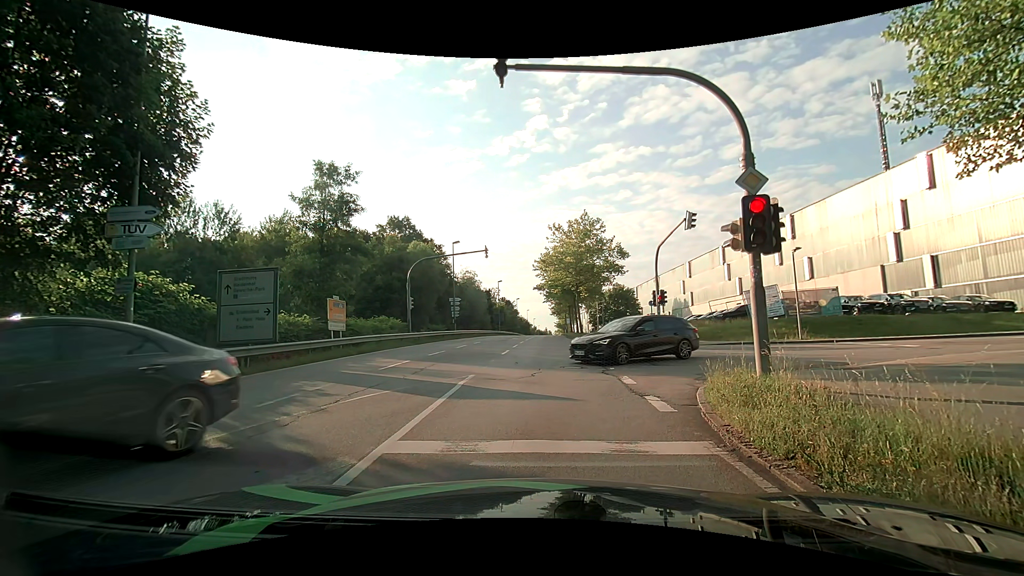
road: secondary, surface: asphalt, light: Day
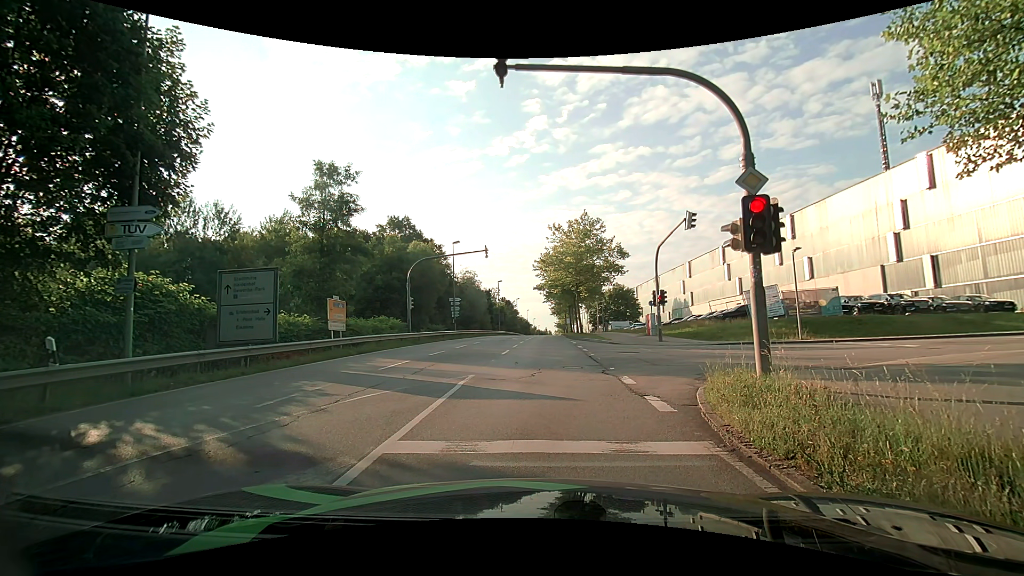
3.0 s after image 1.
(0.0, 0.0) m; 0°
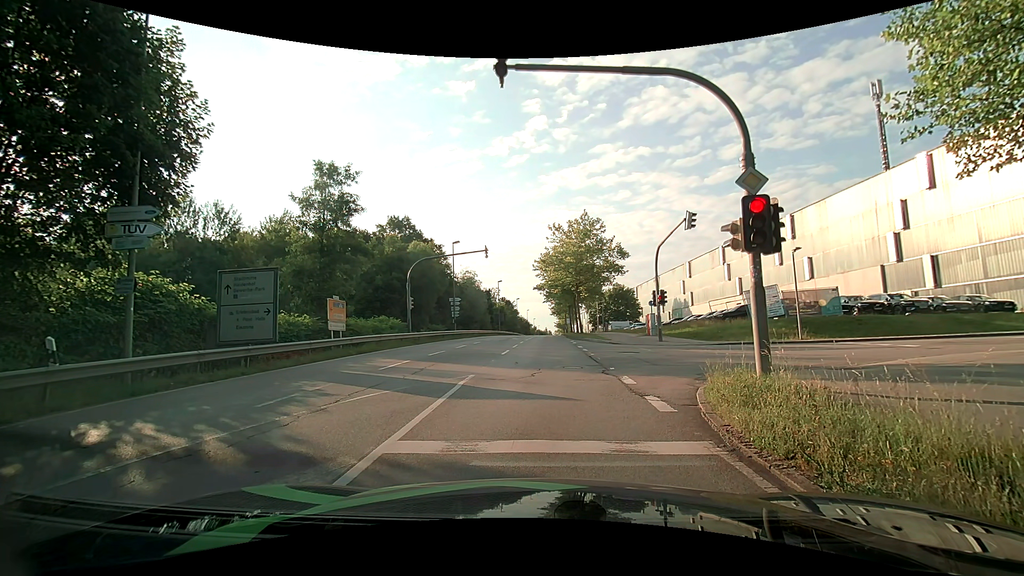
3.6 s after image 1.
(0.0, 0.0) m; 0°
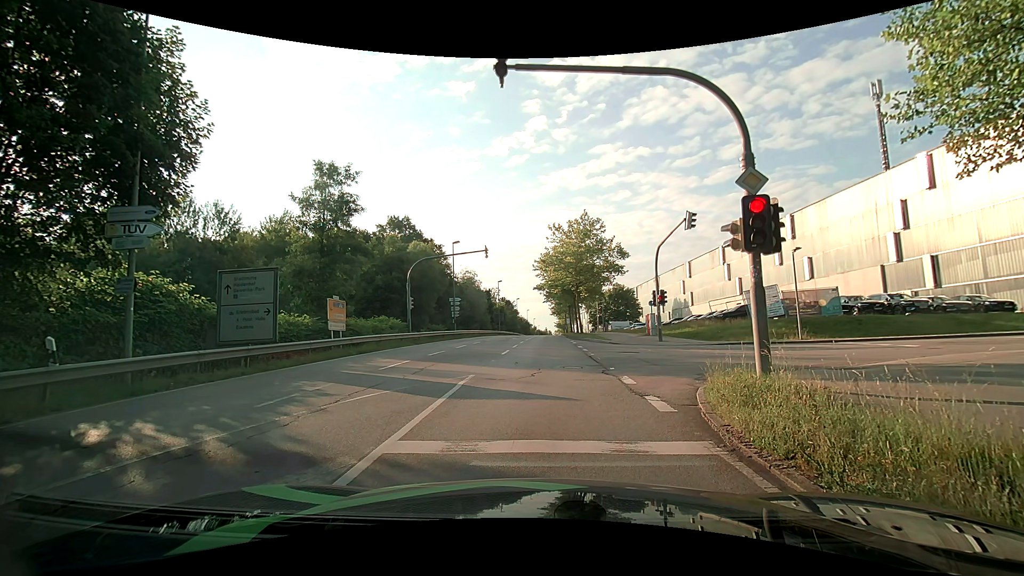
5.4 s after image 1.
(0.0, 0.0) m; 0°
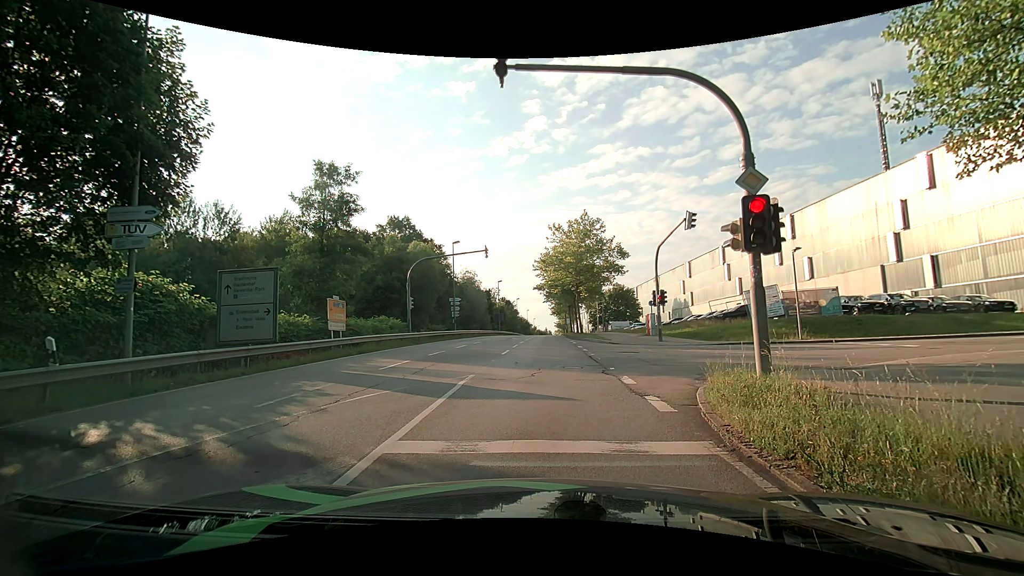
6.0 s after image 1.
(0.0, 0.0) m; 0°
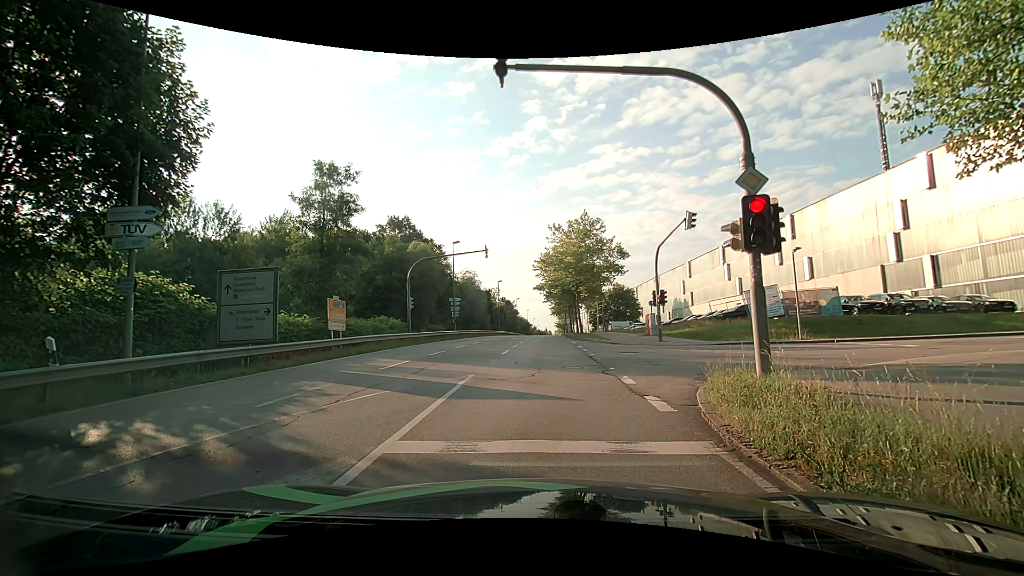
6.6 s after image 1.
(0.0, 0.0) m; 0°
